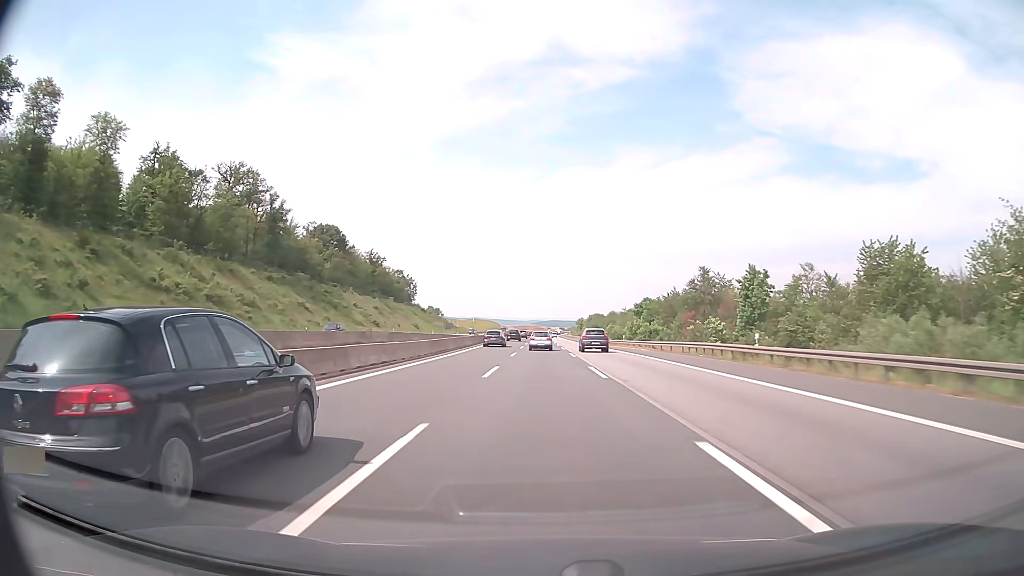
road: motorway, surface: asphalt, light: Day
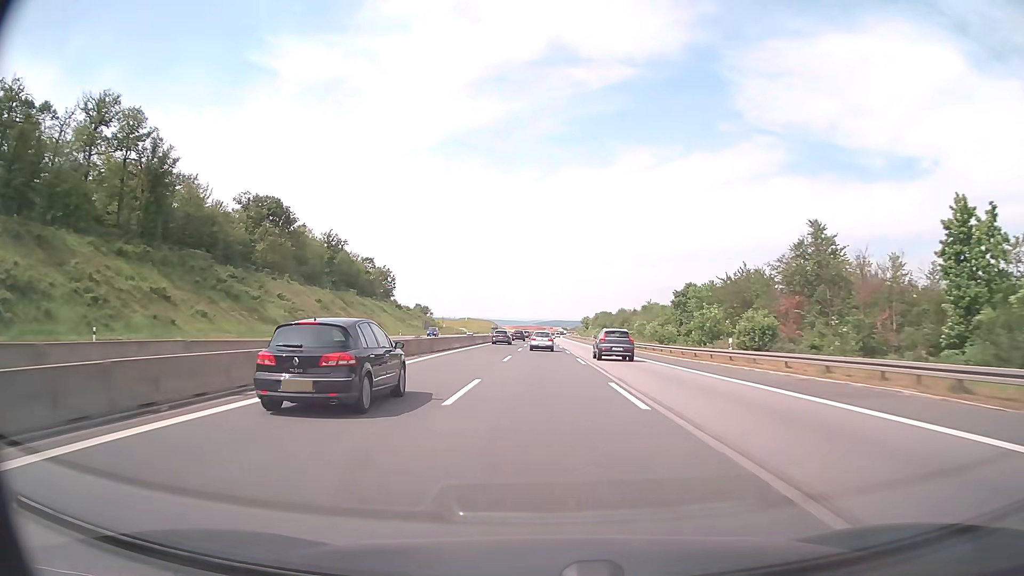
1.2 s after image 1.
(0.0, +43.7) m; 0°
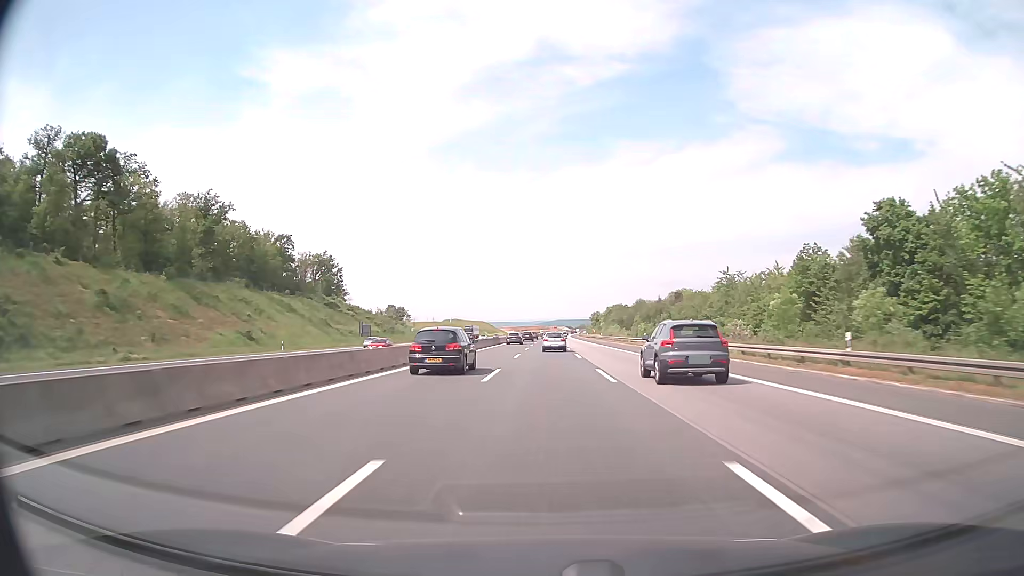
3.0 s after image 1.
(0.0, +65.3) m; 0°
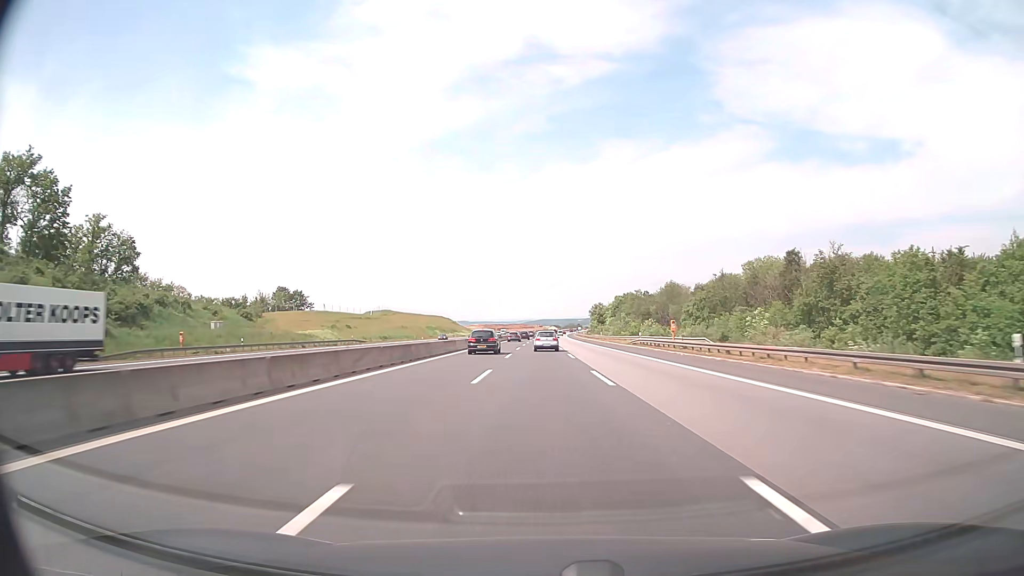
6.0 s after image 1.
(+0.4, +108.7) m; +1°
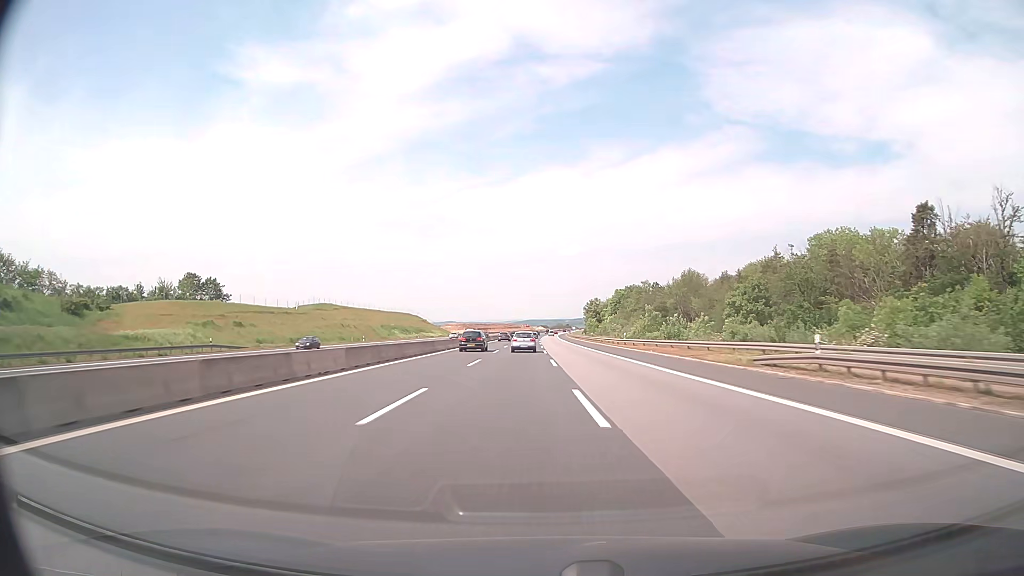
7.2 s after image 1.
(+0.4, +43.7) m; +1°
